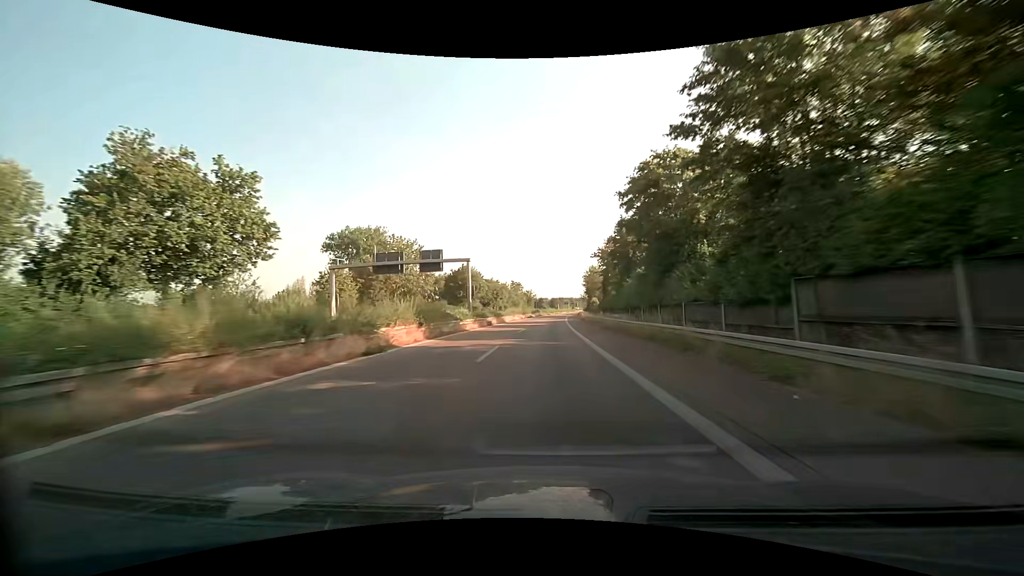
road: trunk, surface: asphalt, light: Day
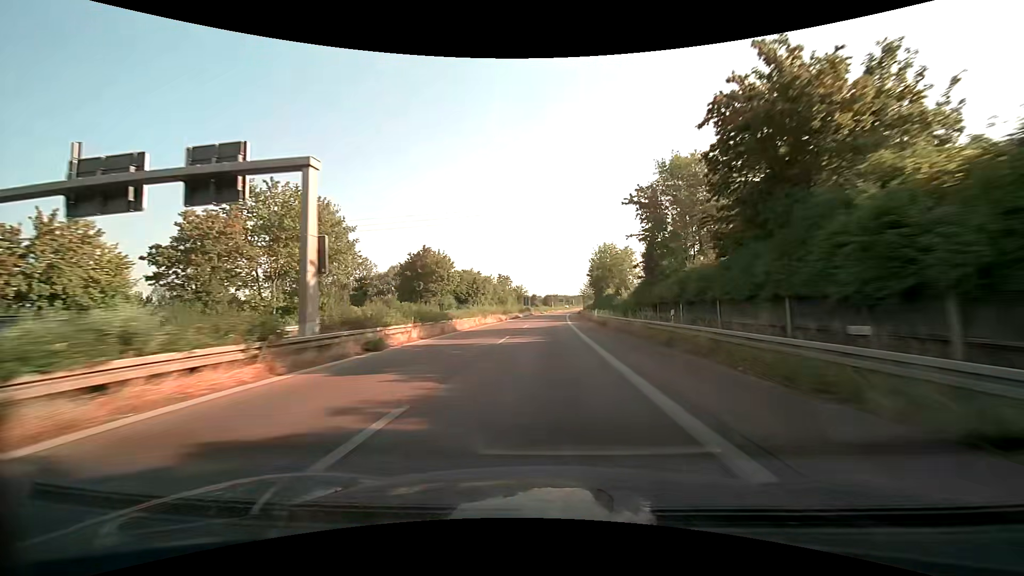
(+0.3, +30.4) m; +1°
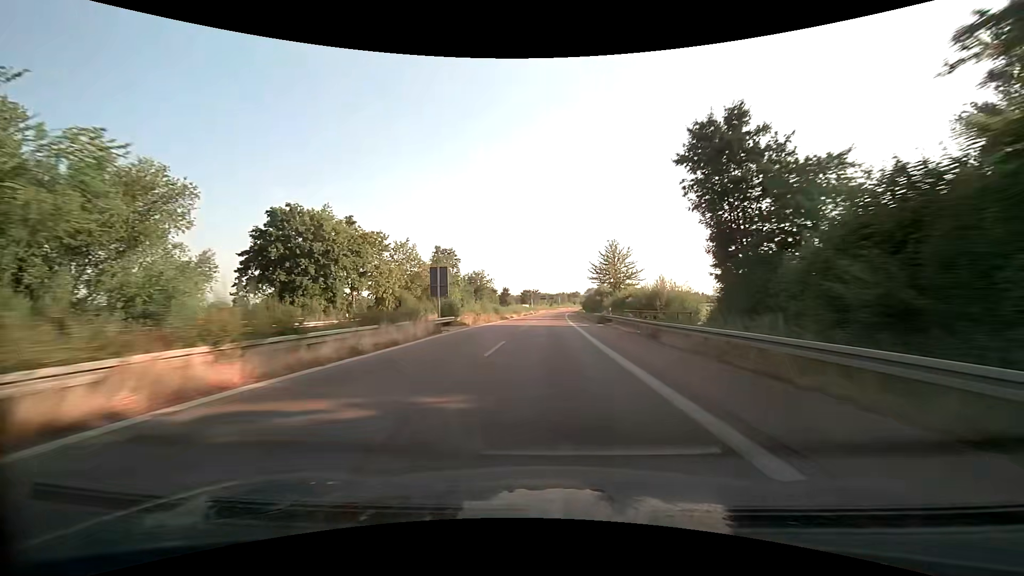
(+1.5, +77.4) m; +2°
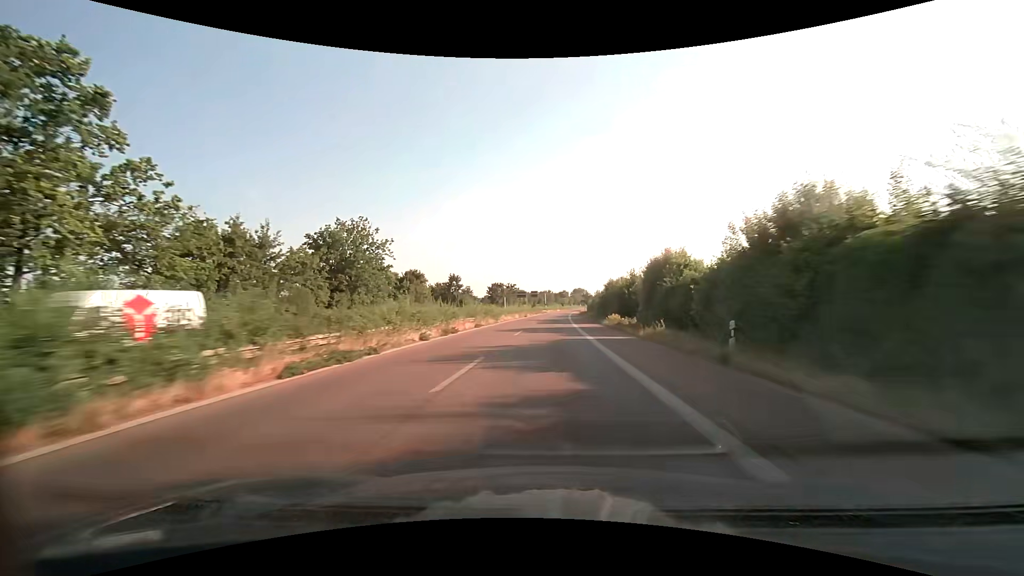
(+1.5, +78.4) m; +2°
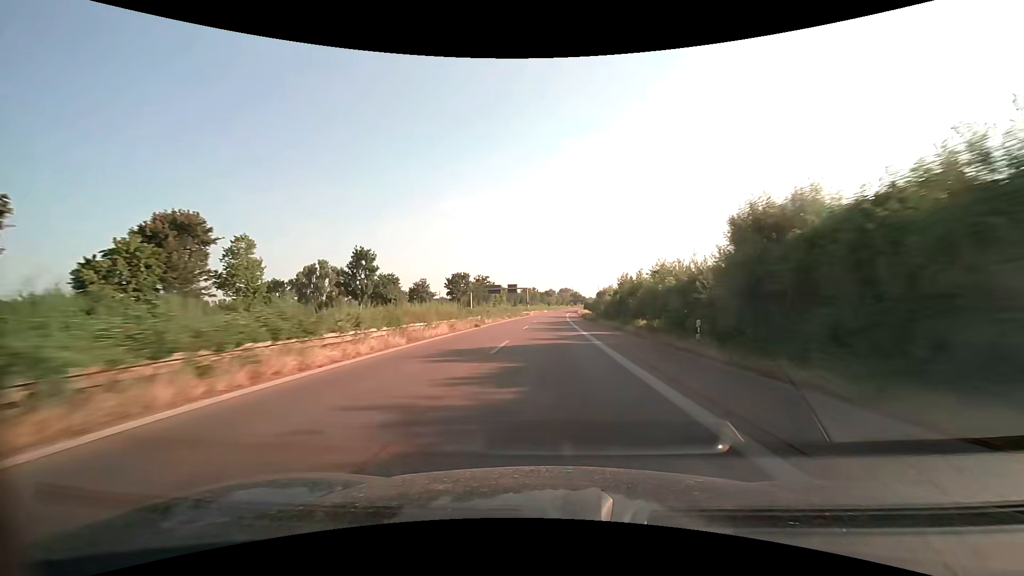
(+0.6, +47.3) m; +2°
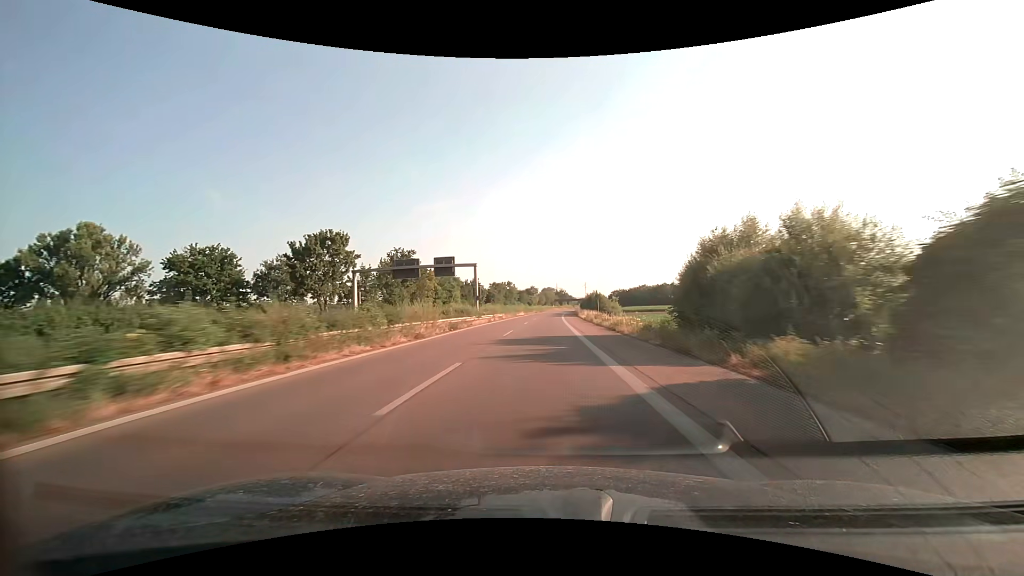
(+1.2, +63.2) m; +2°
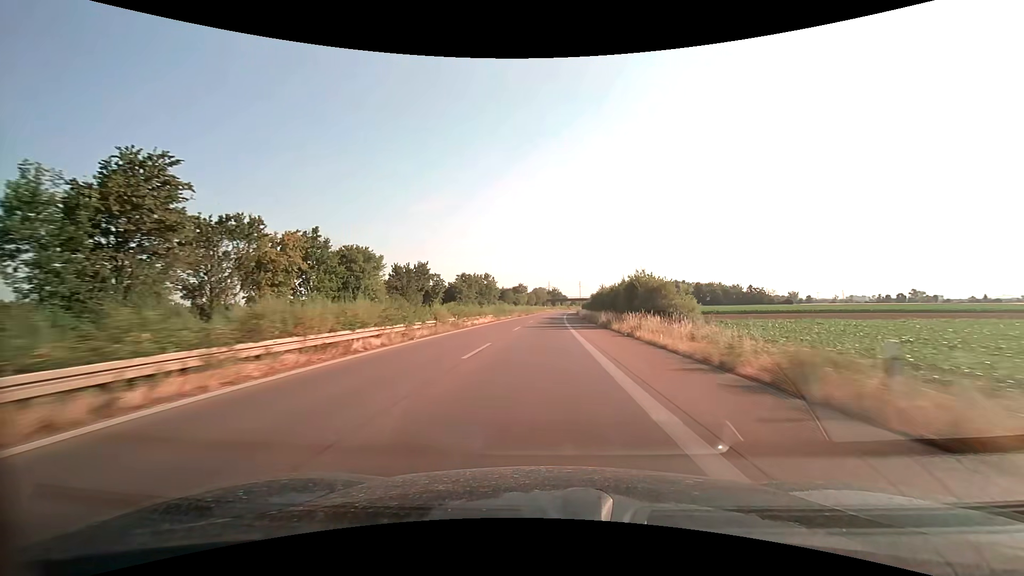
(+0.5, +47.3) m; +1°
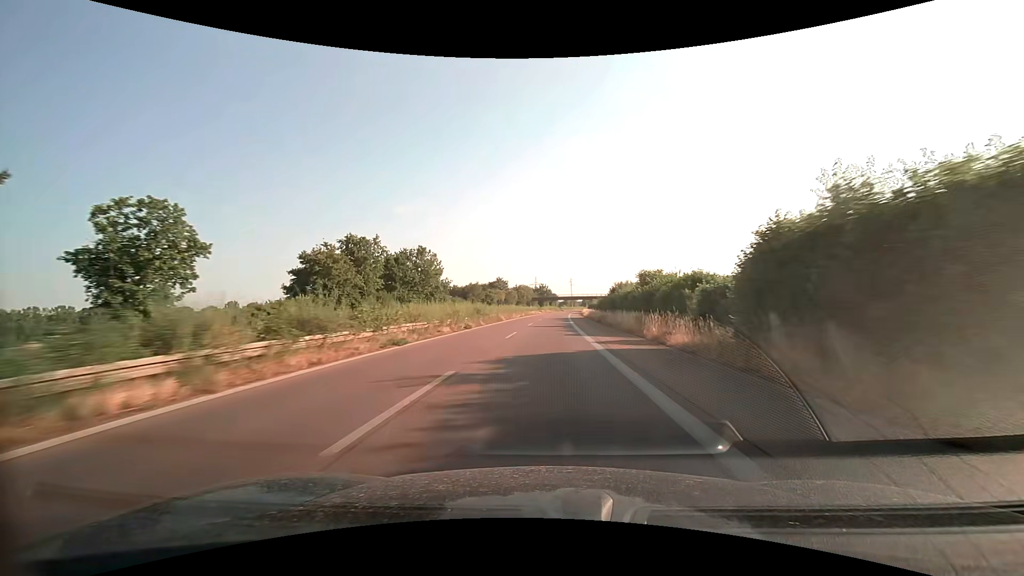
(+0.8, +63.1) m; +1°
(0, +10) (0, +20) (0, +30) (0, +40) (+1, +50) (+1, +60) (+1, +70) (+2, +80) (+2, +90) (+3, +100) m
